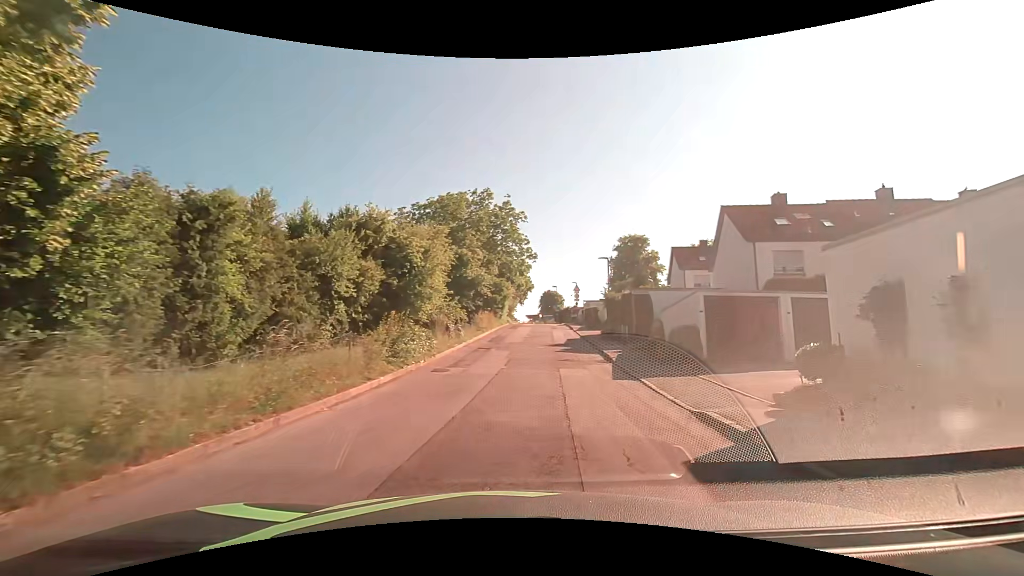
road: unclassified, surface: asphalt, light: Day
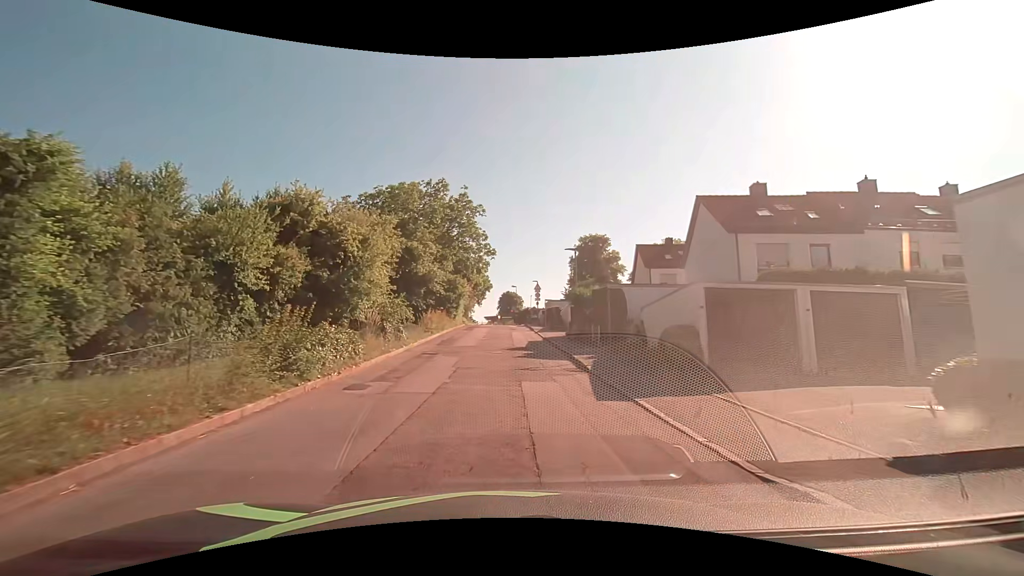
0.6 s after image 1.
(+0.2, +4.2) m; +4°
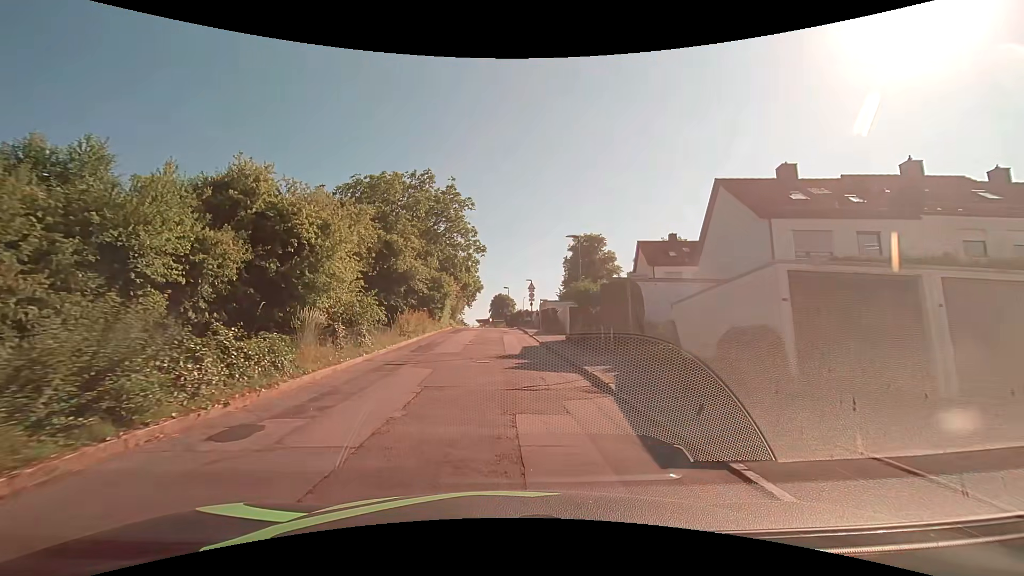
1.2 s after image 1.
(+0.1, +4.6) m; +1°
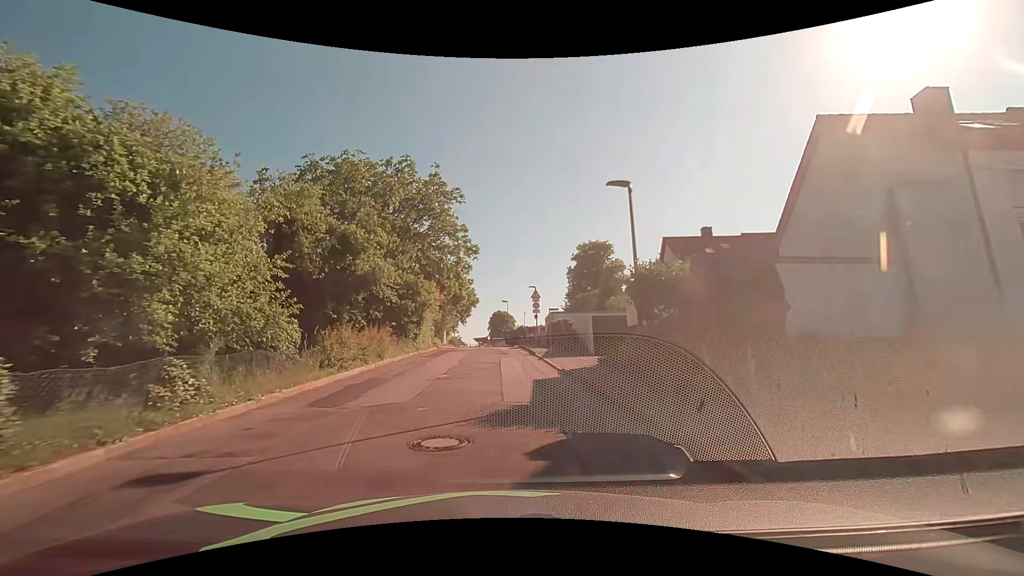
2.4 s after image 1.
(+0.1, +10.2) m; +1°
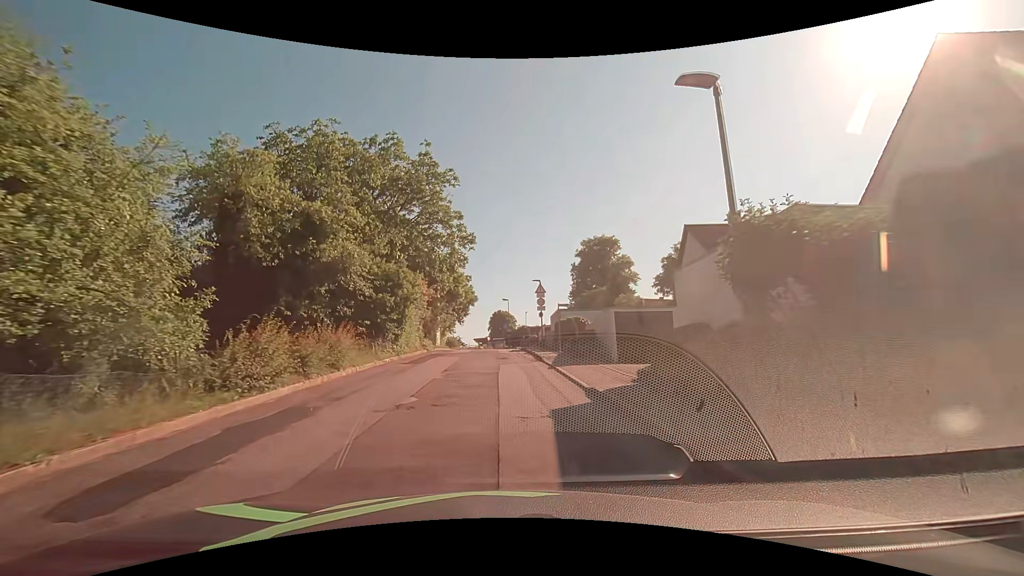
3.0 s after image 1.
(-0.1, +5.3) m; -1°
